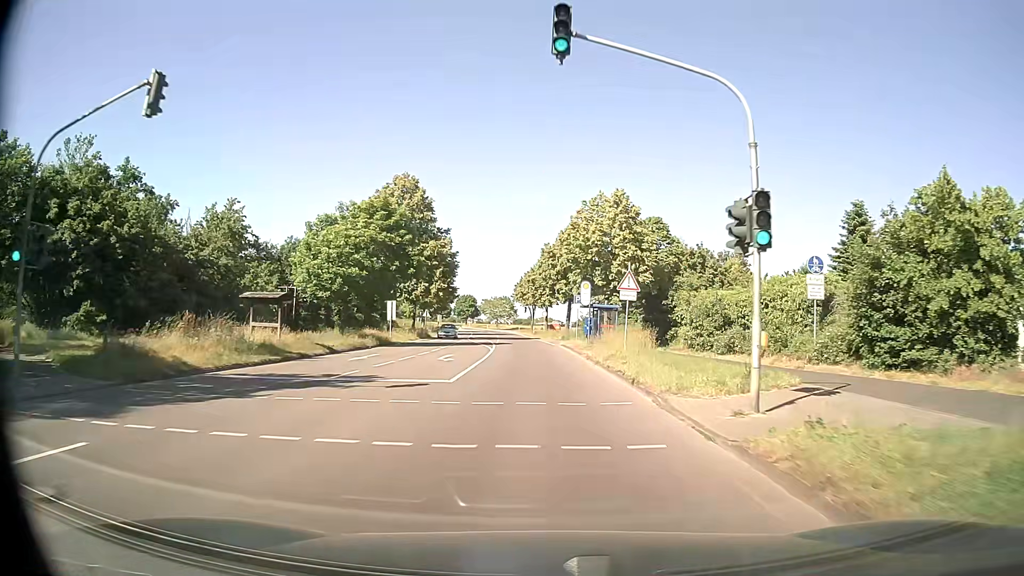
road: secondary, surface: asphalt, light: Day
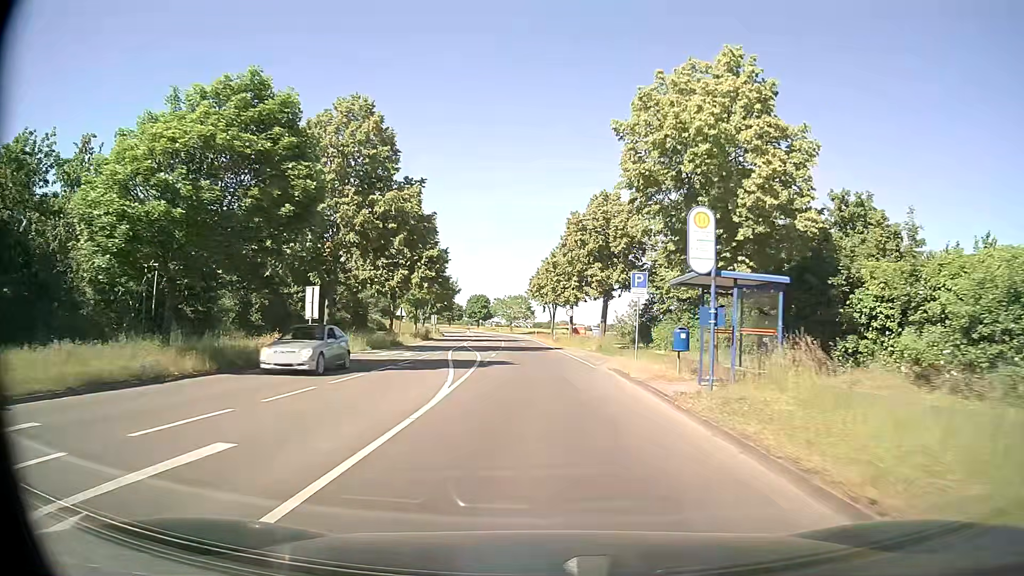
(-0.4, +22.8) m; -2°
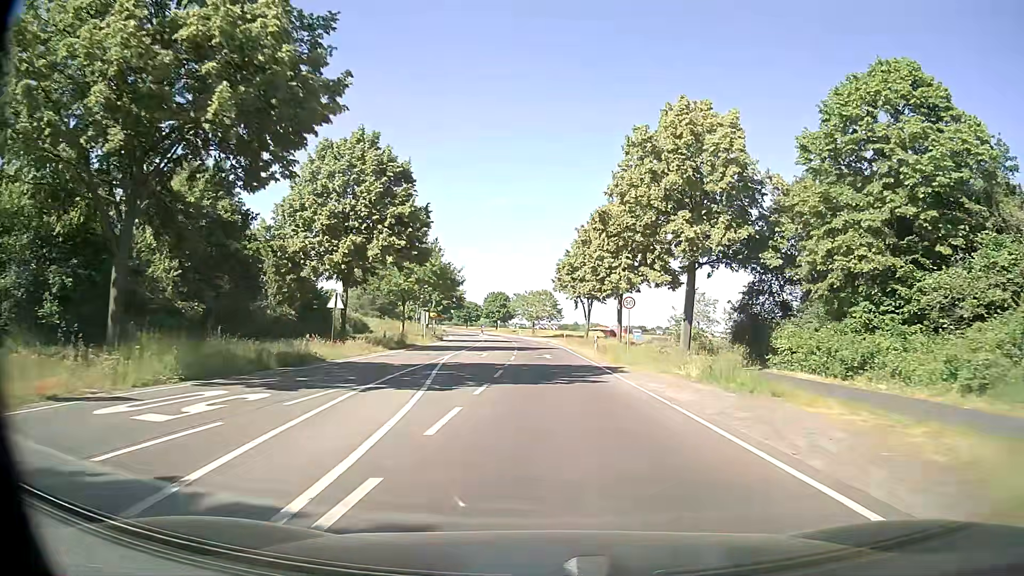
(-0.6, +22.8) m; -2°
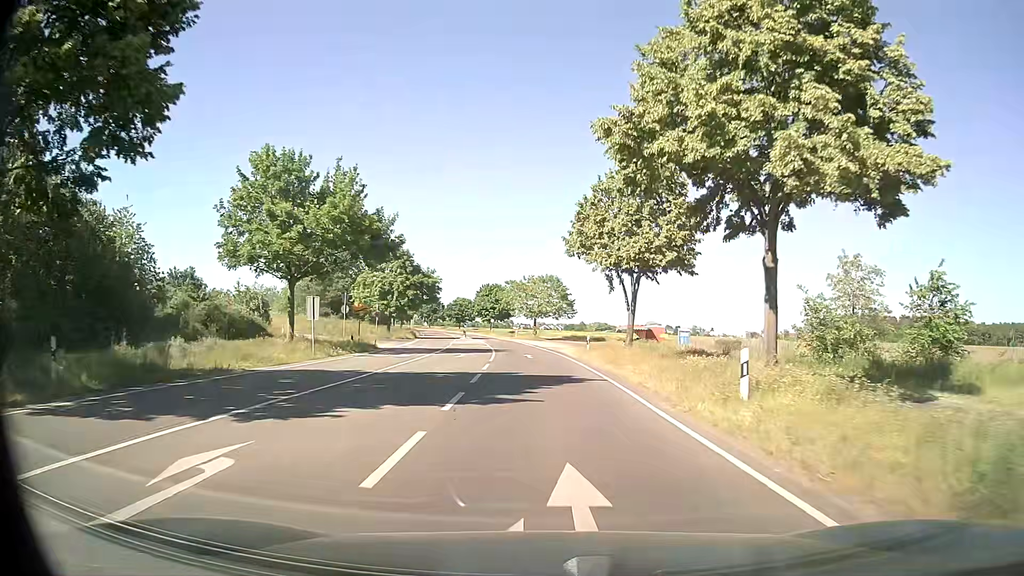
(+0.1, +30.4) m; 0°
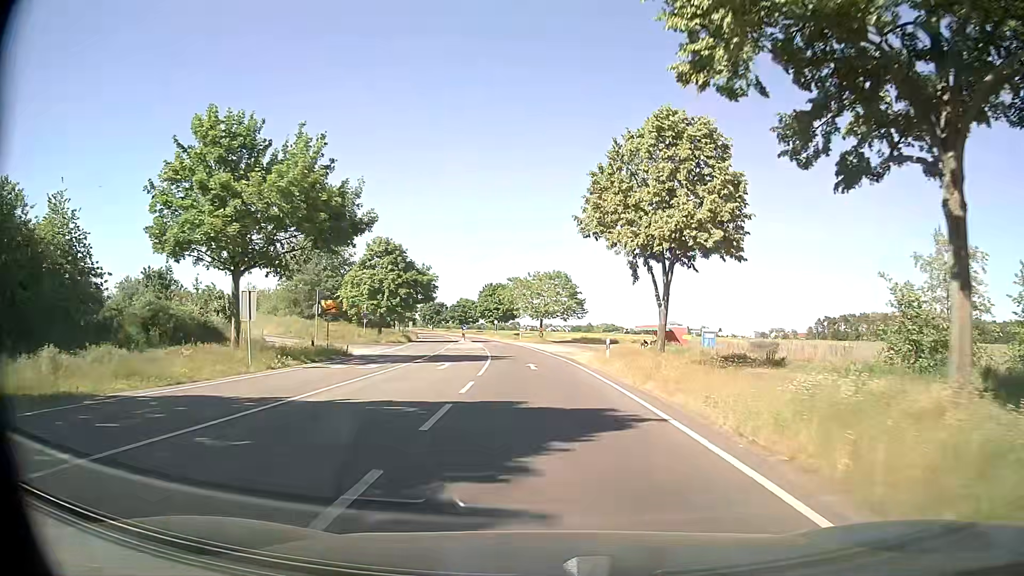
(0.0, +7.6) m; -1°
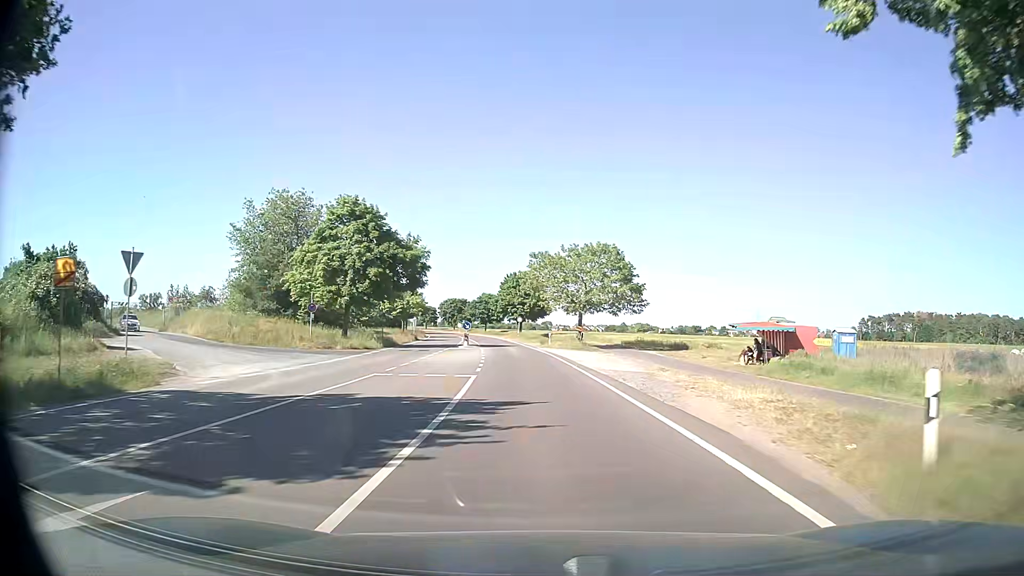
(-0.5, +23.2) m; -2°
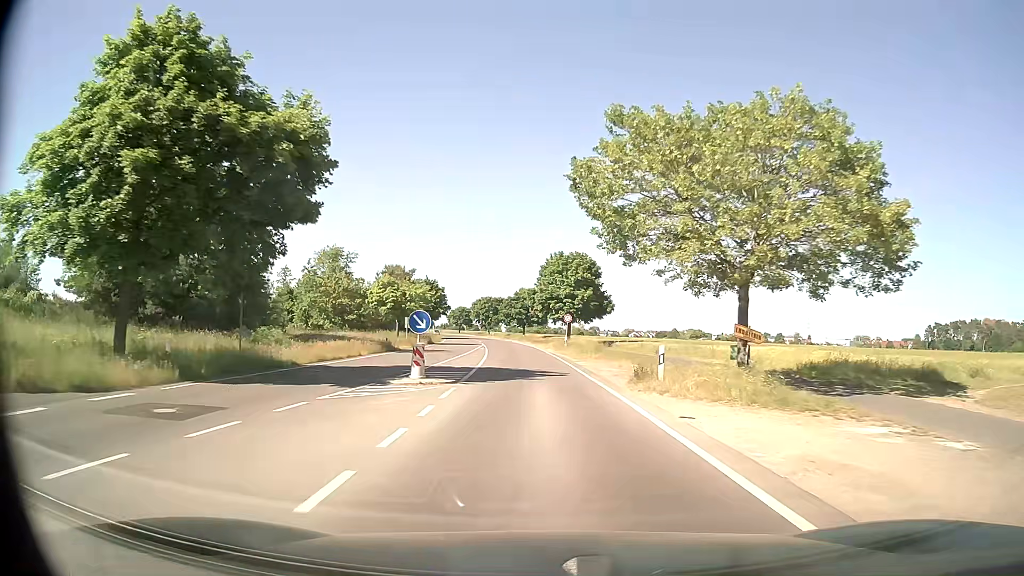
(-1.3, +32.7) m; -4°
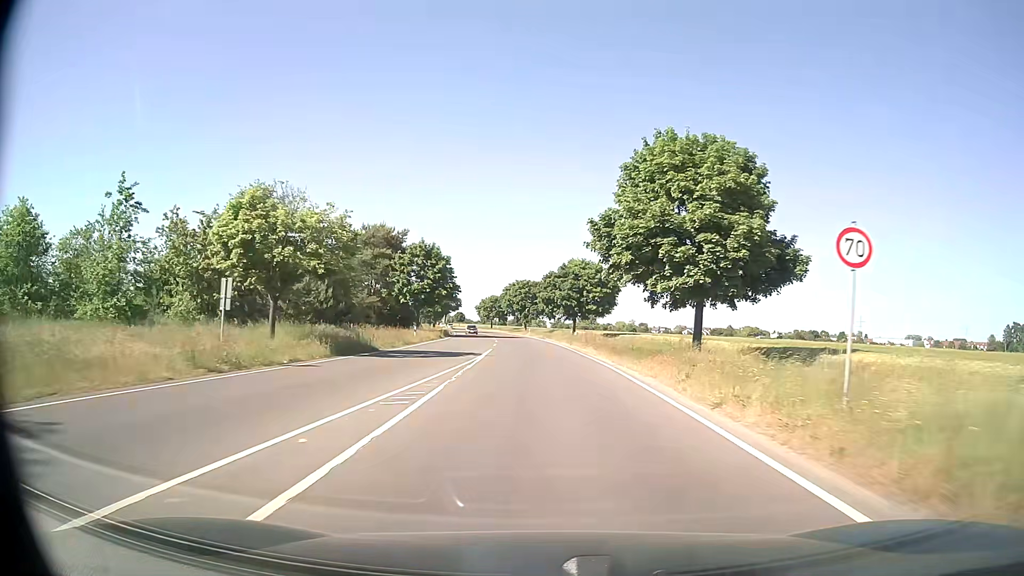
(-1.7, +43.8) m; -4°
(0, +10) (0, +20) (0, +30) (-1, +40) (-1, +50) (-2, +60) (-3, +70) (-3, +80) (-4, +90) (-5, +100) m
